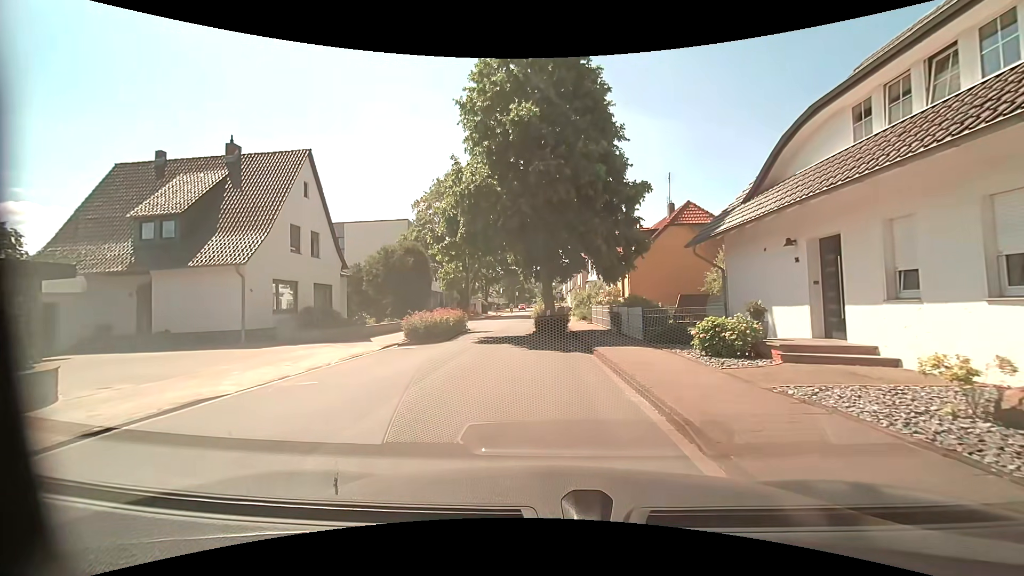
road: residential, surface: asphalt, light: Day
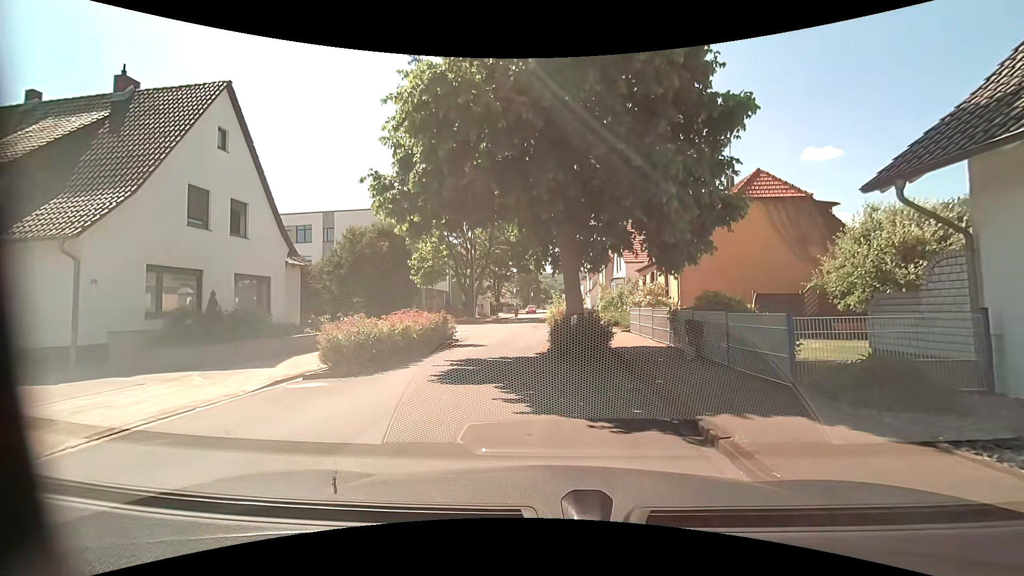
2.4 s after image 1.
(0.0, +8.3) m; 0°
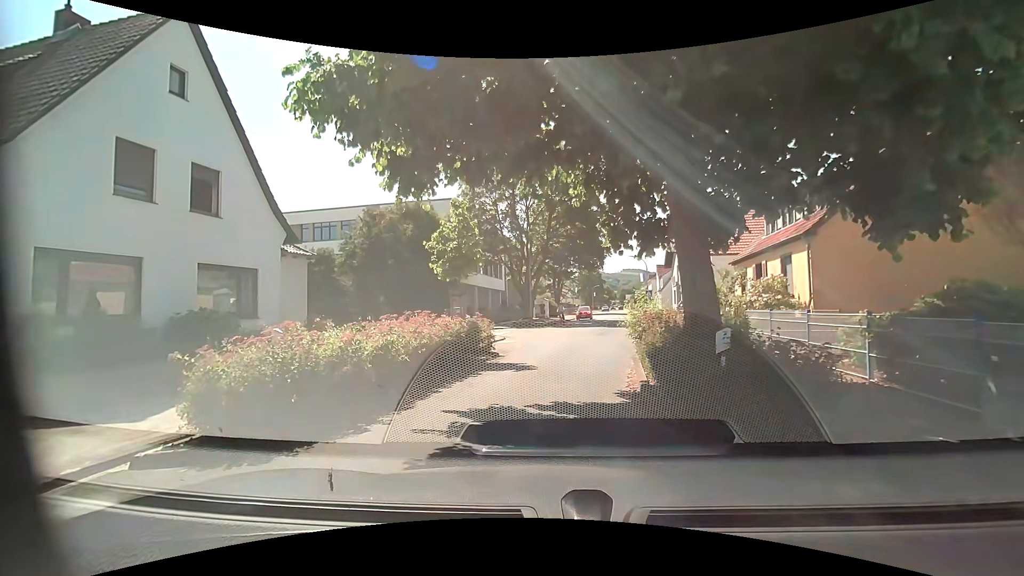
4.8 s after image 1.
(-0.3, +6.0) m; -9°
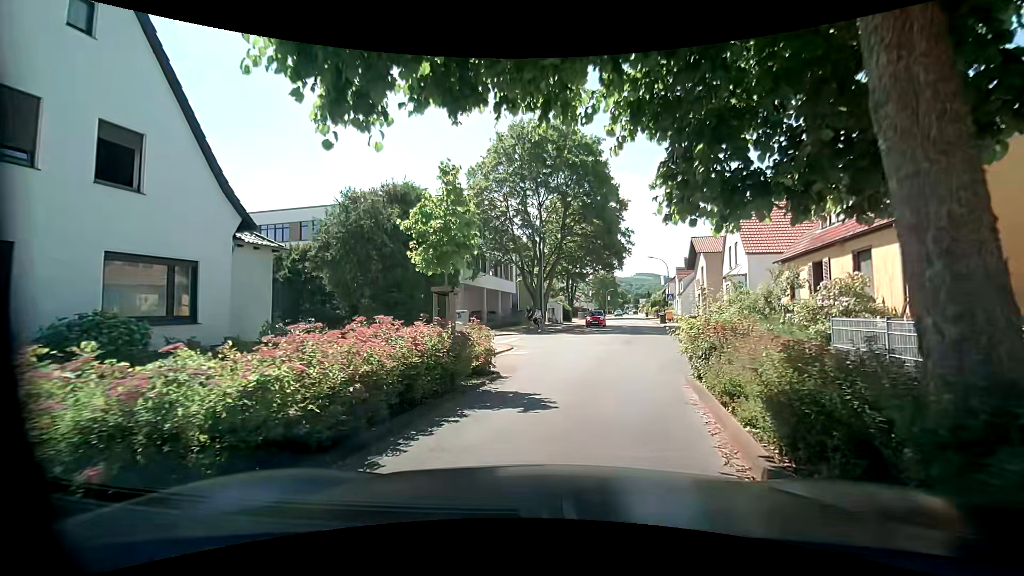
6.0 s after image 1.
(0.0, +3.9) m; -2°
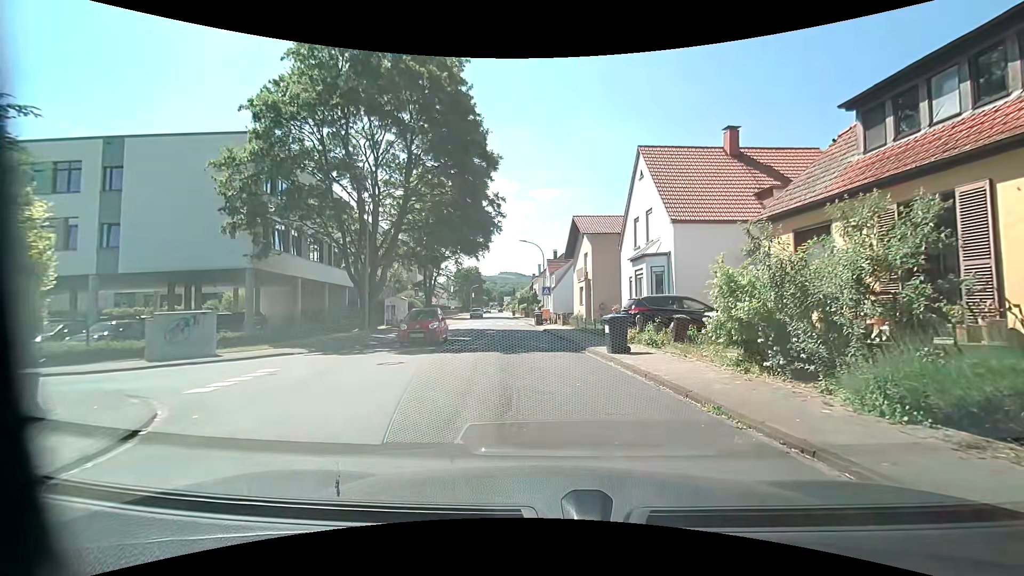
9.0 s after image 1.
(+2.0, +14.0) m; +17°
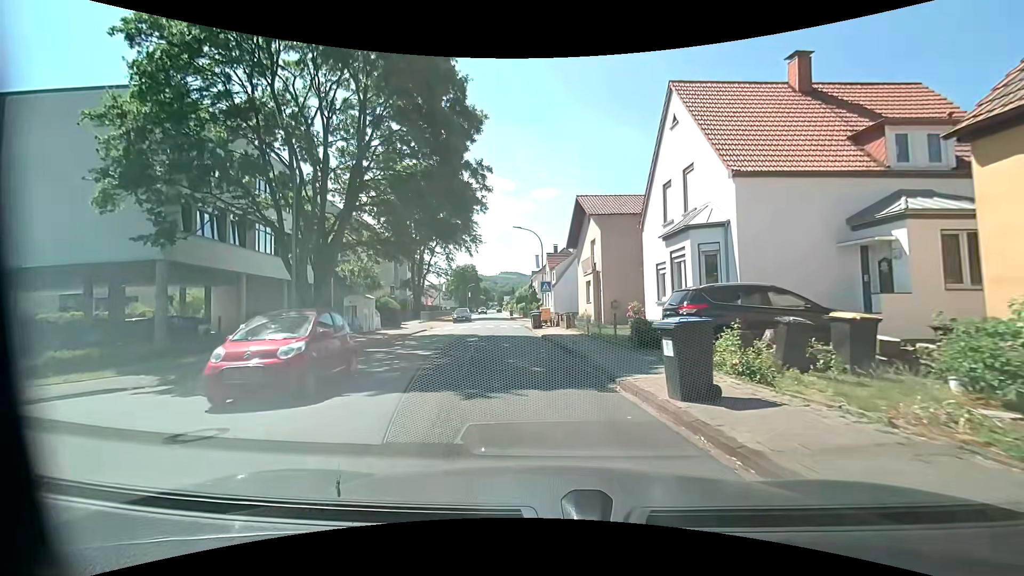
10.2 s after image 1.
(+0.1, +7.5) m; -1°
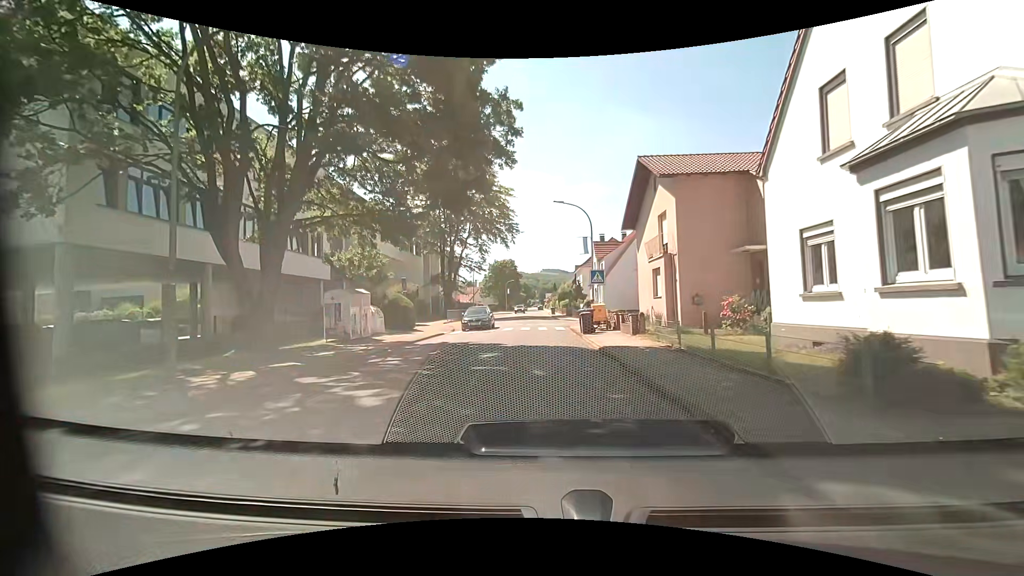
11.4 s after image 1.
(-0.3, +8.3) m; -4°
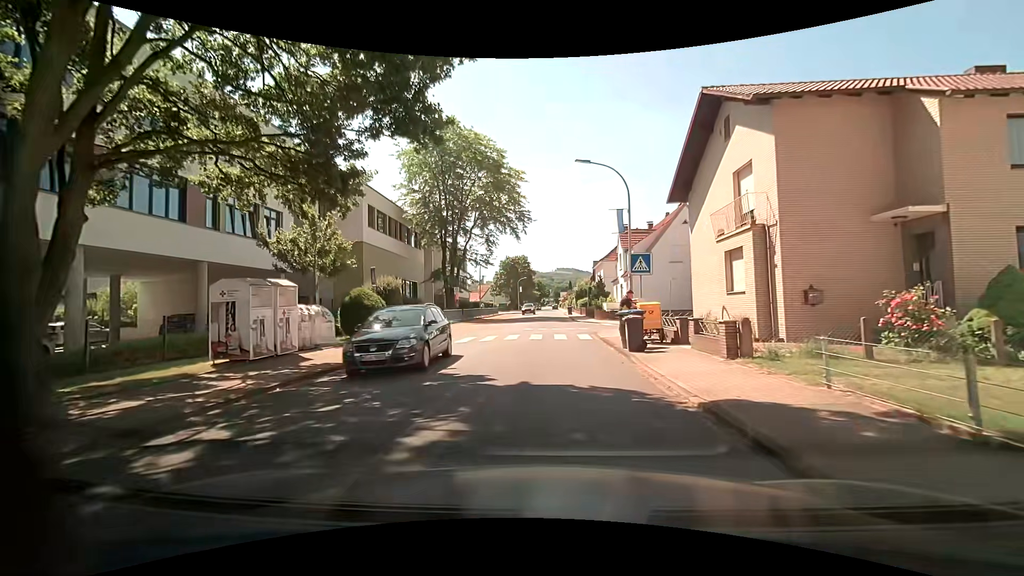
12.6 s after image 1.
(-0.2, +8.3) m; -2°
(0, +10) (0, +20) (0, +30) (0, +40) (+1, +50) (+1, +60) (+1, +70) (0, +80) (0, +90) (0, +100) m
